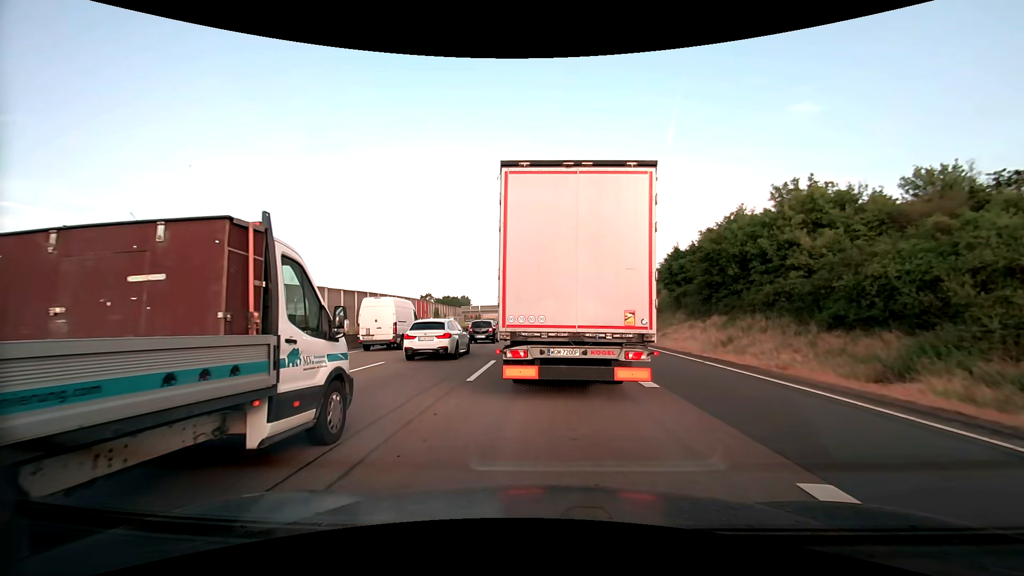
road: motorway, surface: asphalt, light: Day
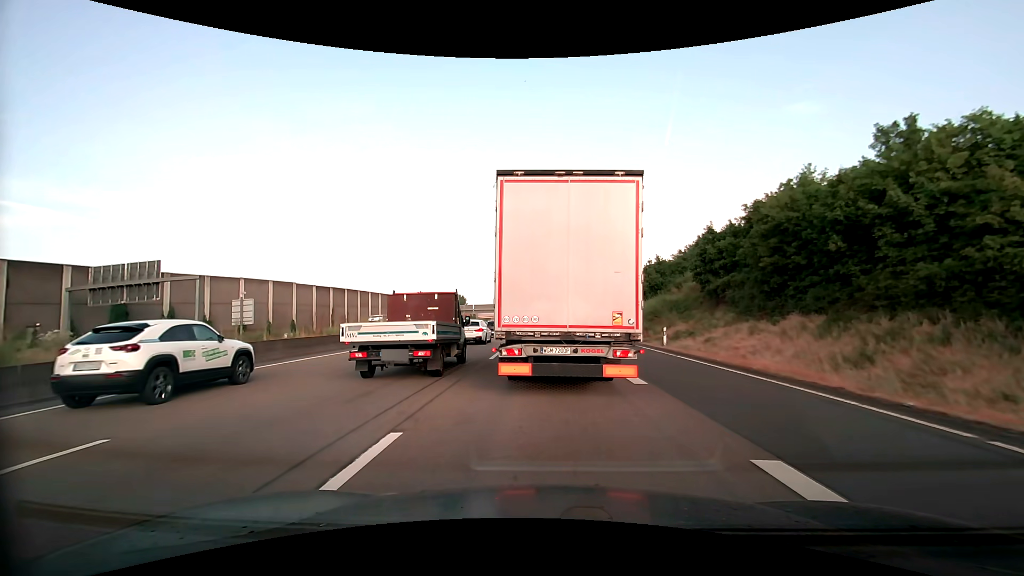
(0.0, +11.2) m; 0°
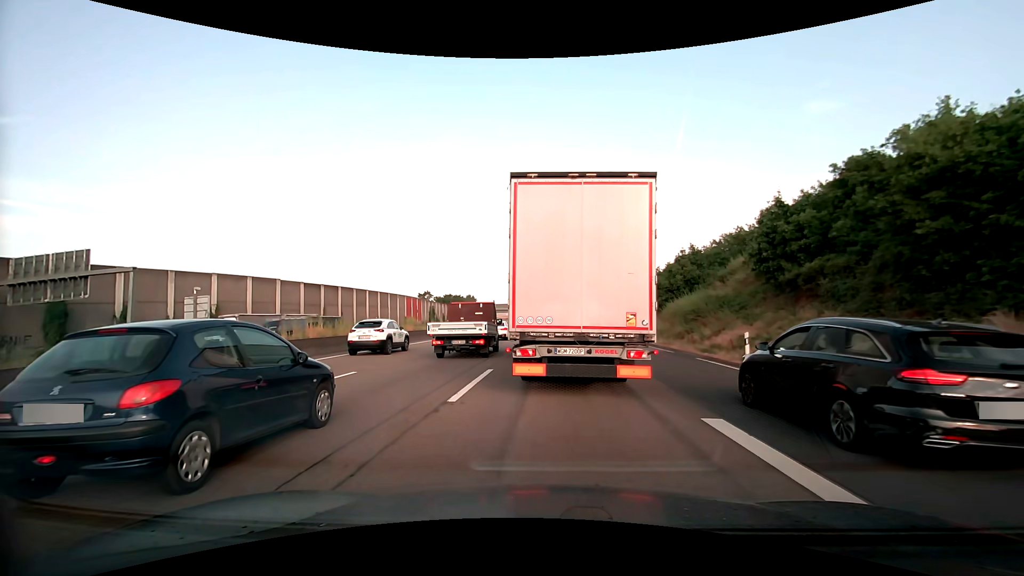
(-0.1, +9.5) m; -1°
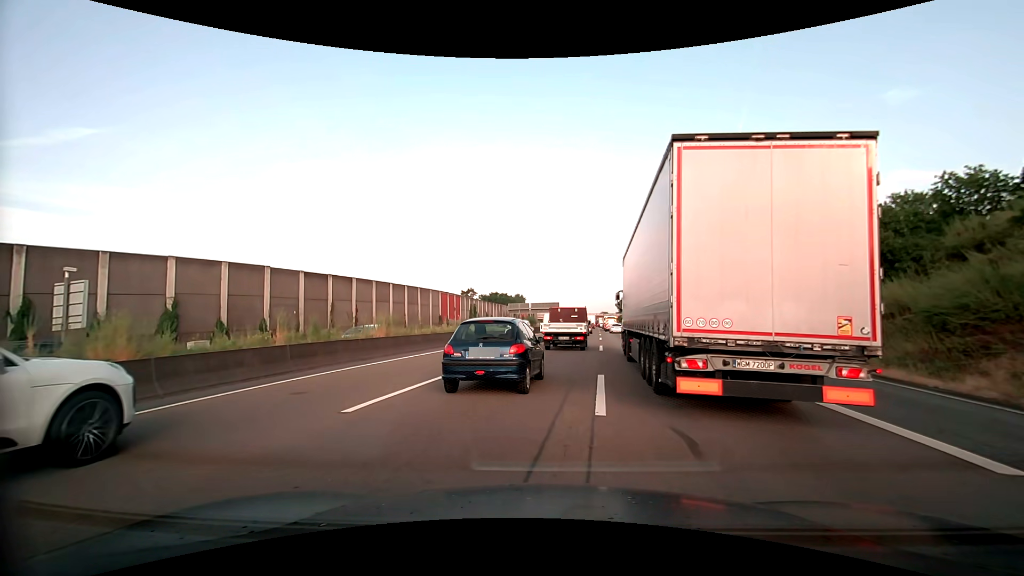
(-1.2, +19.1) m; -6°
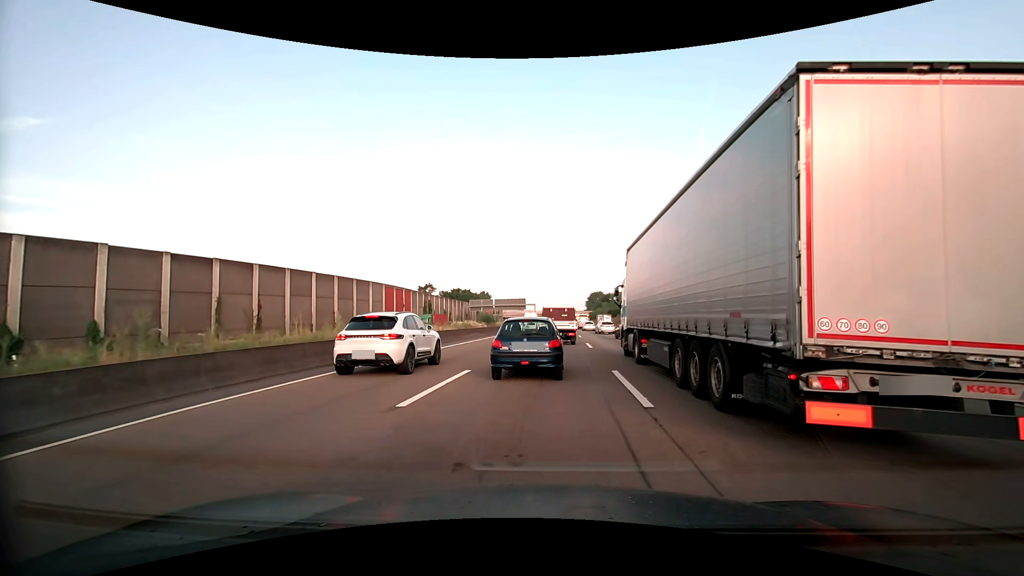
(+0.6, +17.4) m; +4°
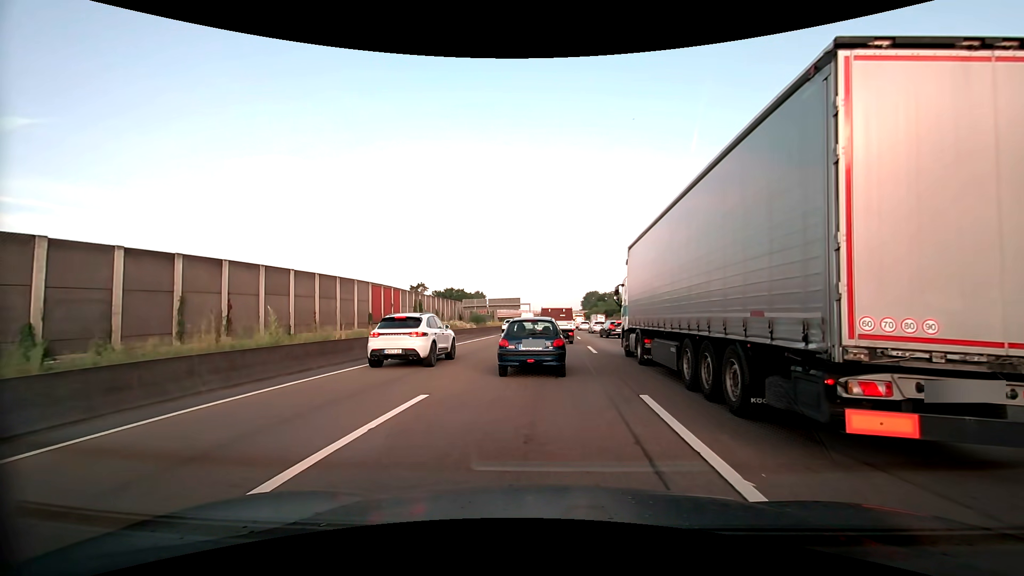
(0.0, +4.6) m; 0°
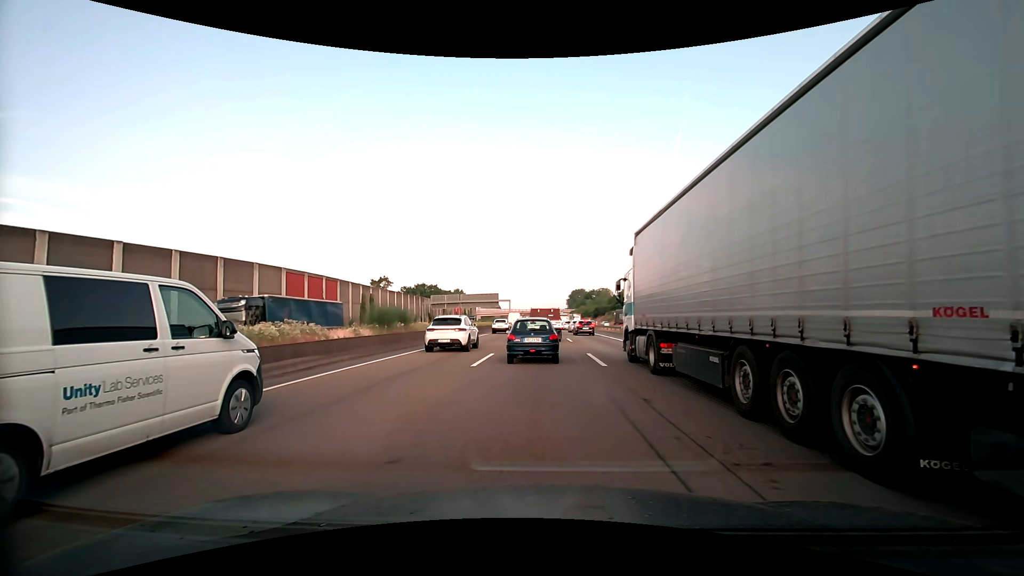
(+0.5, +24.5) m; +2°
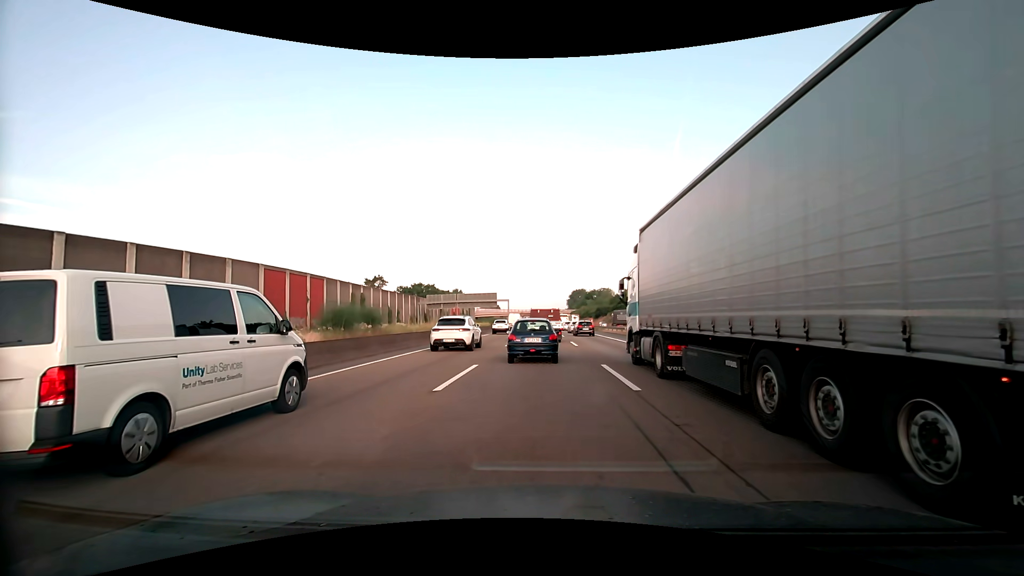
(0.0, +5.2) m; 0°
(0, +10) (0, +20) (0, +30) (0, +40) (0, +50) (0, +60) (0, +70) (0, +80) (0, +90) (0, +100) m
